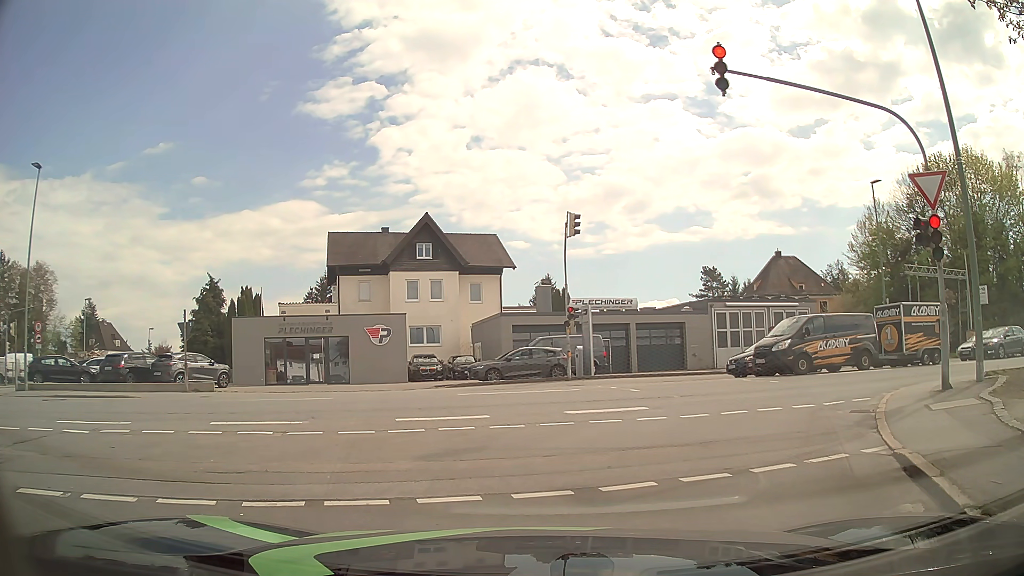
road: residential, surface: asphalt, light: Day
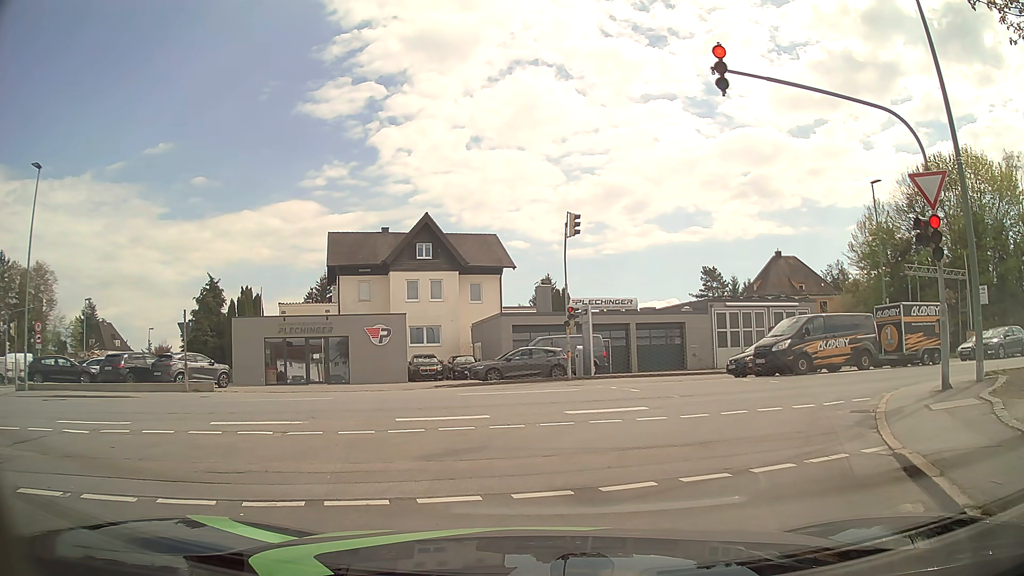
(0.0, 0.0) m; 0°
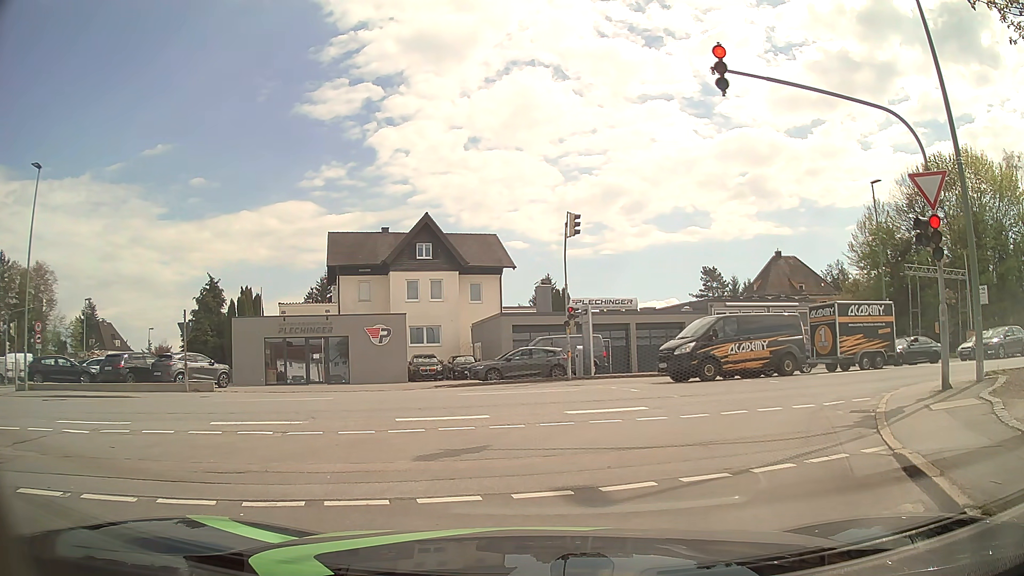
(0.0, 0.0) m; 0°
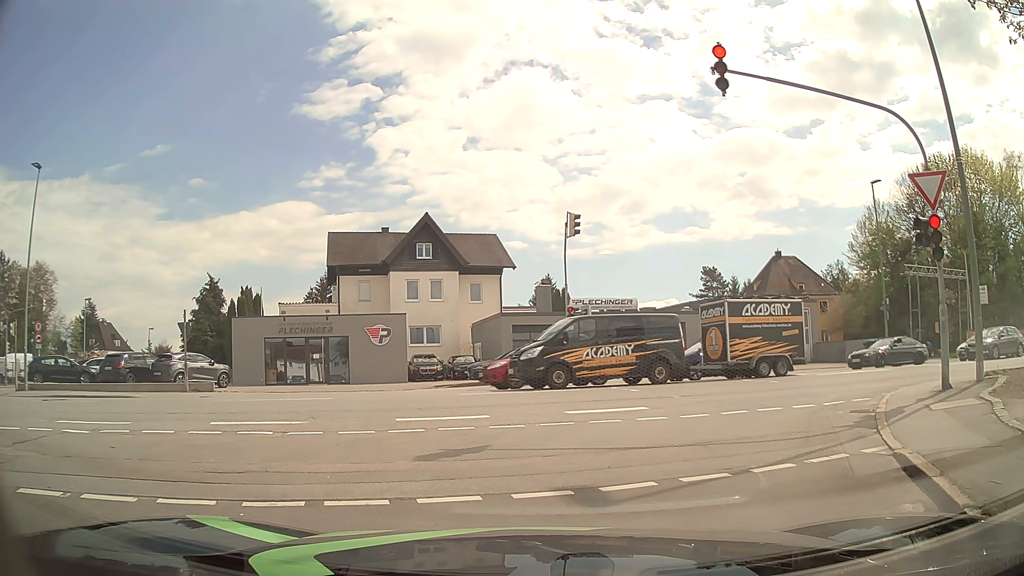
(0.0, 0.0) m; 0°
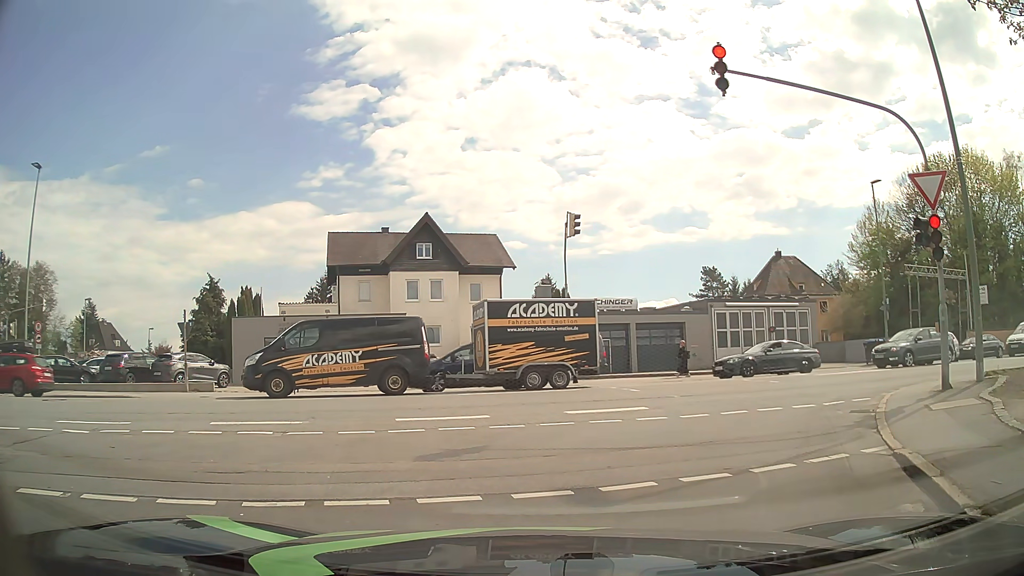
(0.0, 0.0) m; 0°
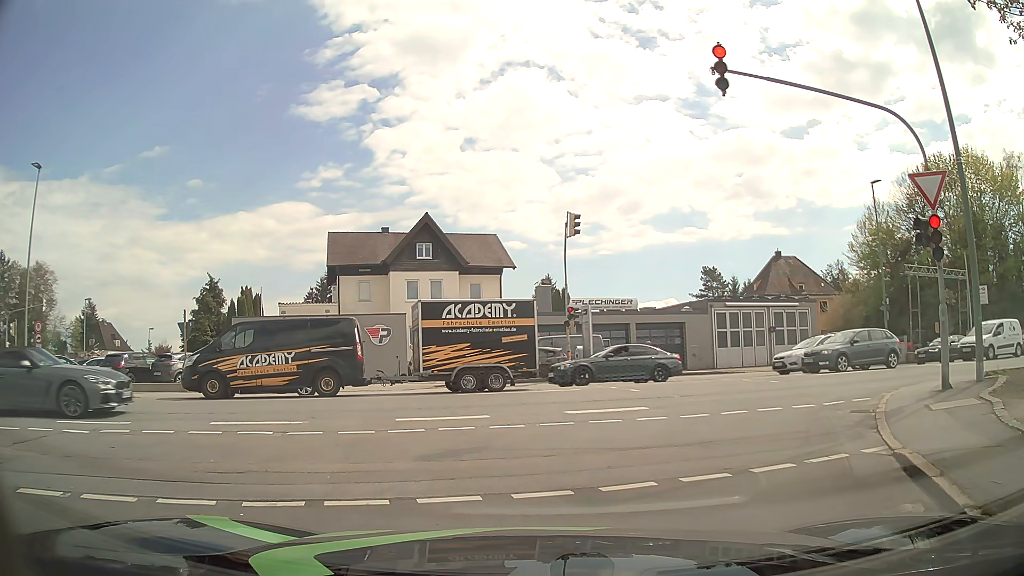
(0.0, 0.0) m; 0°
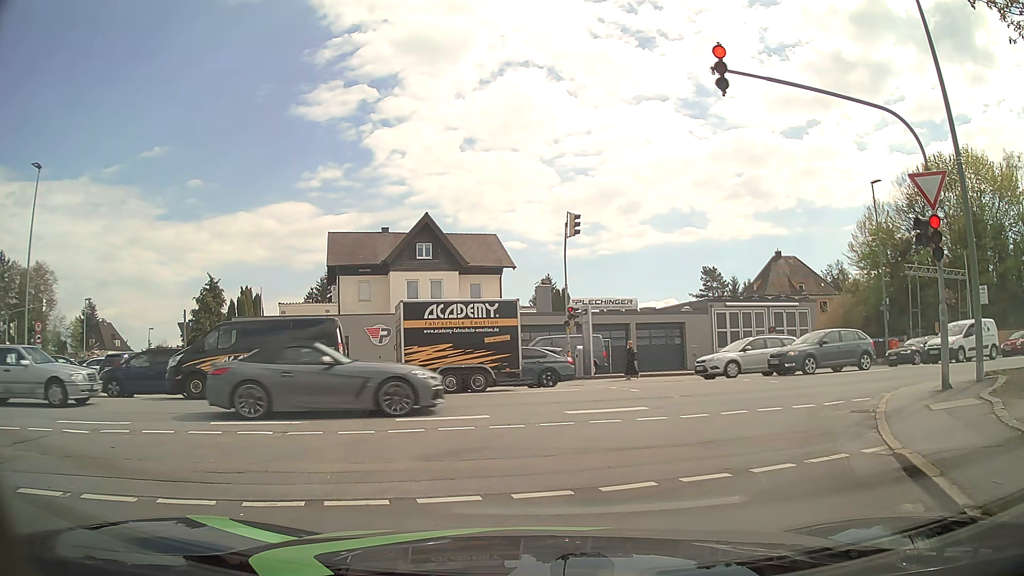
(0.0, 0.0) m; 0°
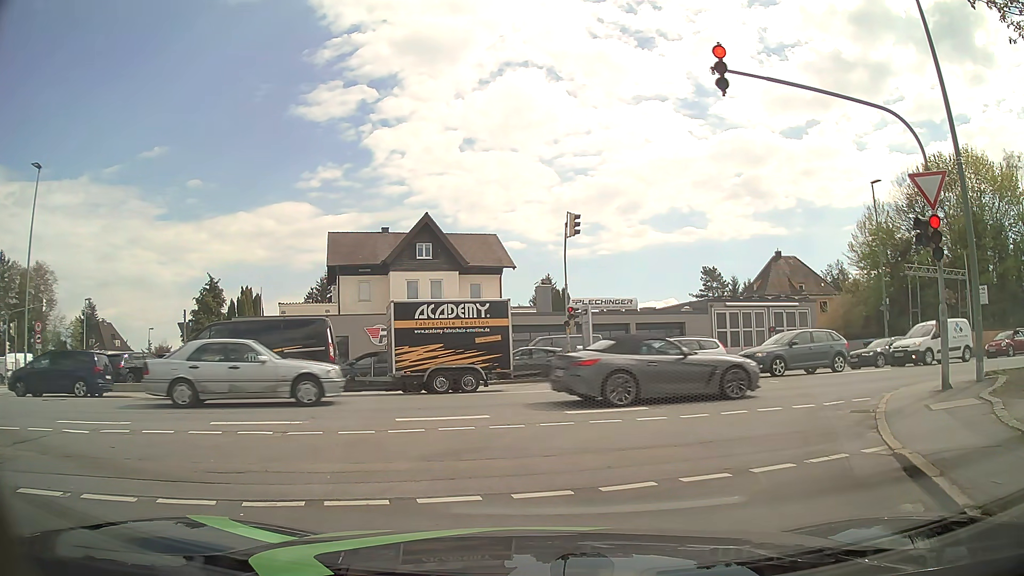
(0.0, 0.0) m; 0°
(+2, +10) (+9, +17) (+18, +20) (+28, +22) (+38, +24) (+48, +27) (+57, +29) (+67, +31) (+77, +33) (+87, +35) m
